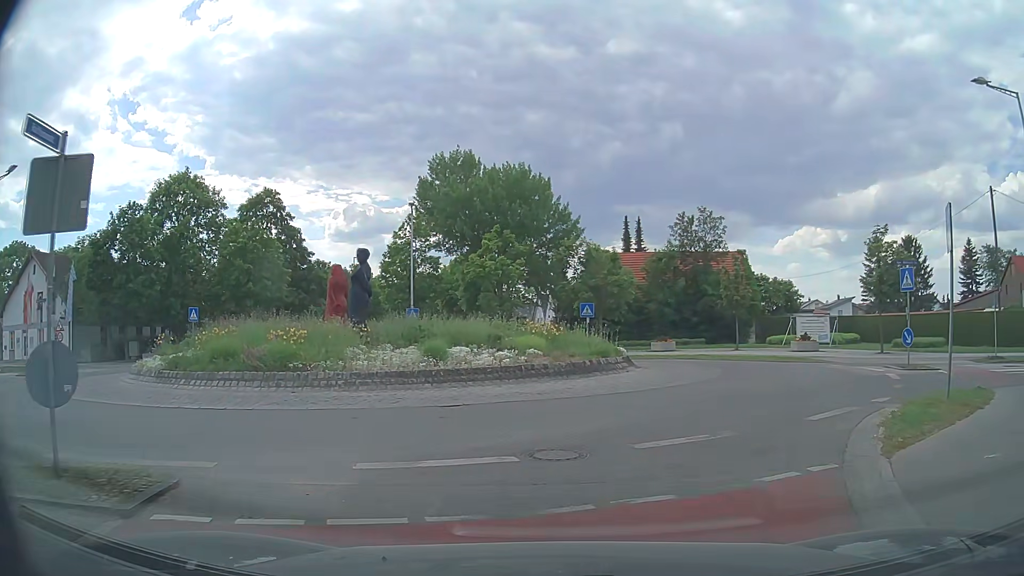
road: residential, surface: asphalt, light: Day
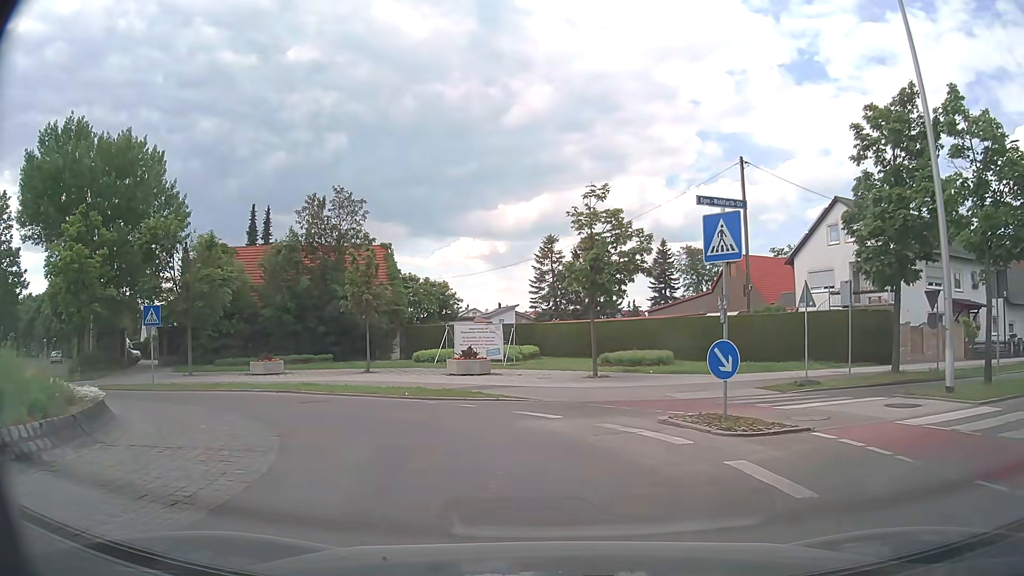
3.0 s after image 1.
(+3.4, +12.0) m; +30°
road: tertiary
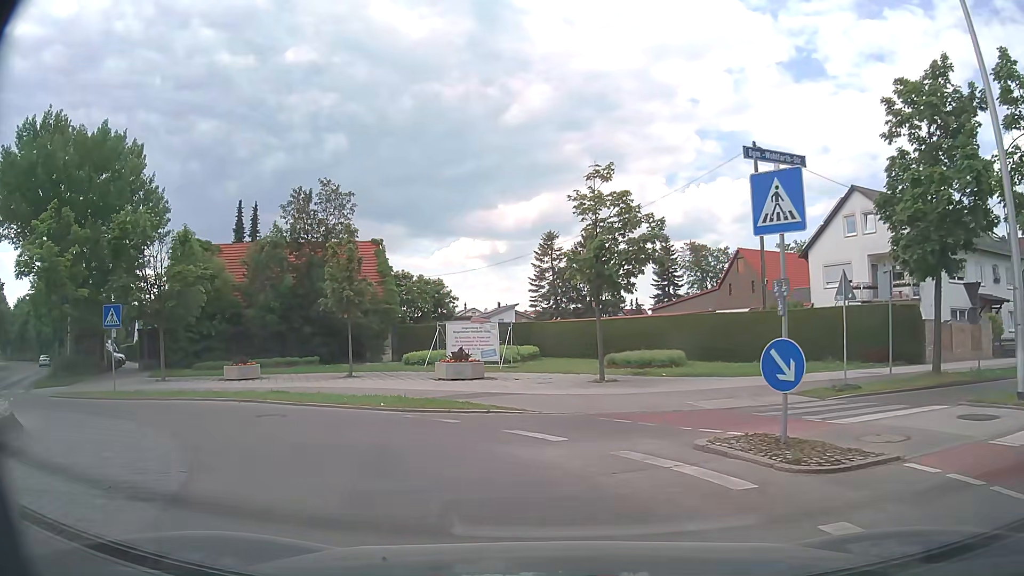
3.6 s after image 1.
(0.0, +2.7) m; 0°
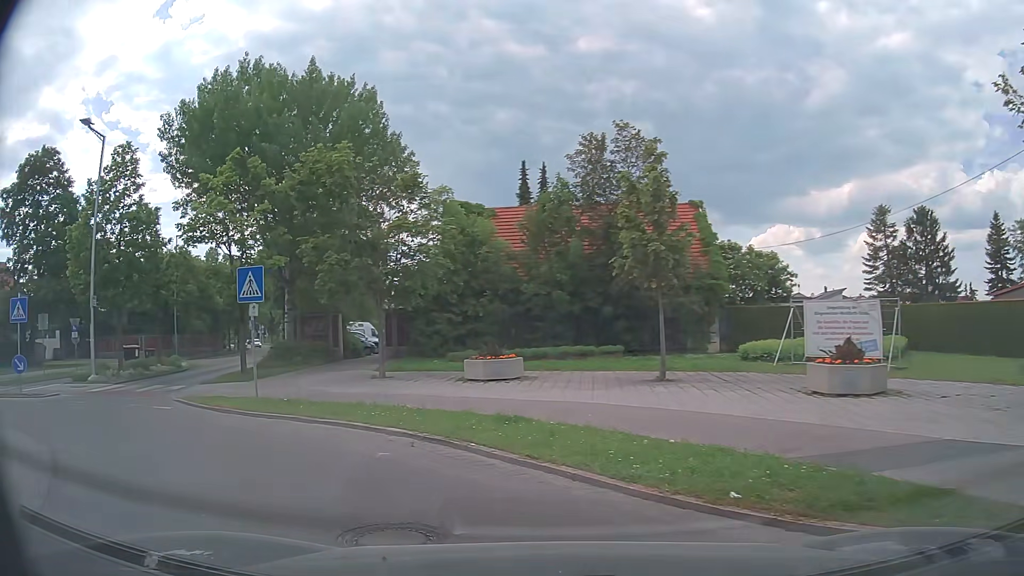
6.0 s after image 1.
(-1.6, +9.3) m; -27°
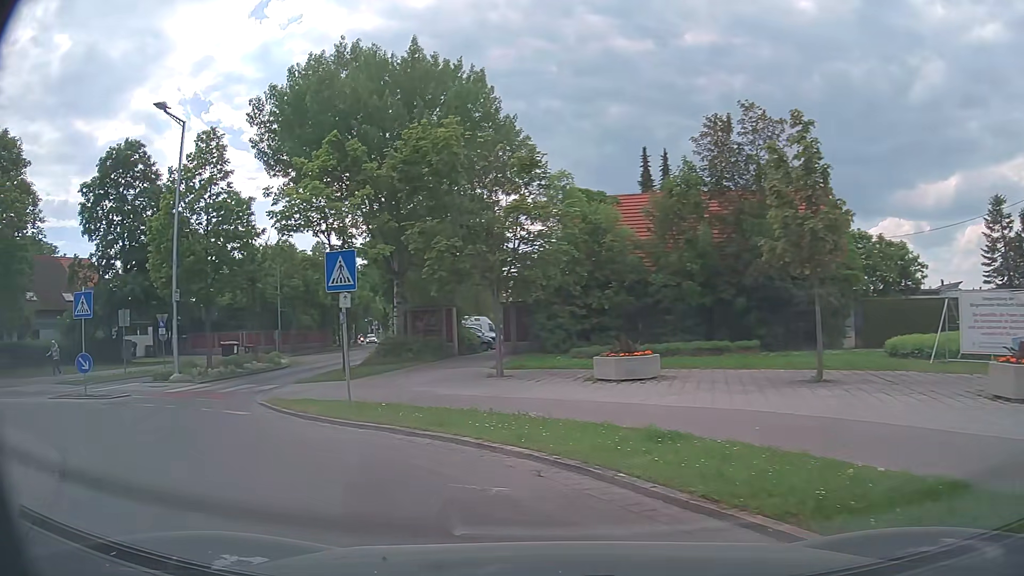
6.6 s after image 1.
(-0.1, +2.2) m; -10°
